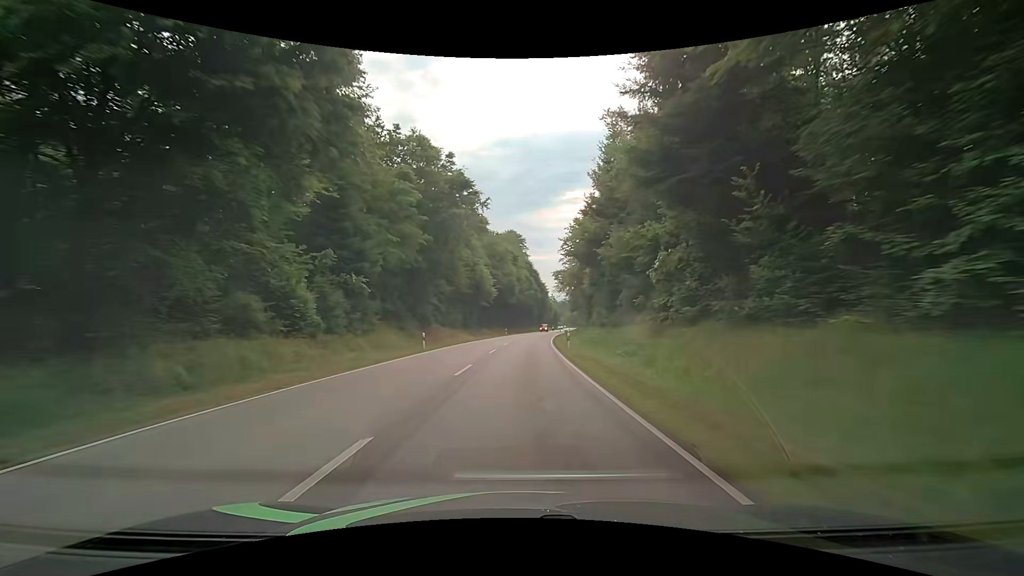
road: secondary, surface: asphalt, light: Day
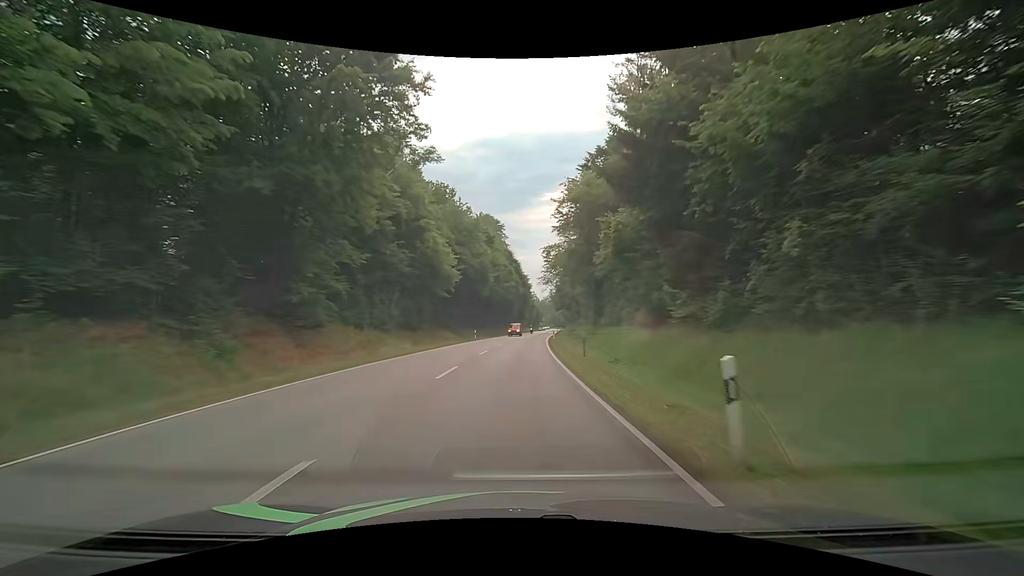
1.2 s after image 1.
(+0.7, +24.8) m; +3°
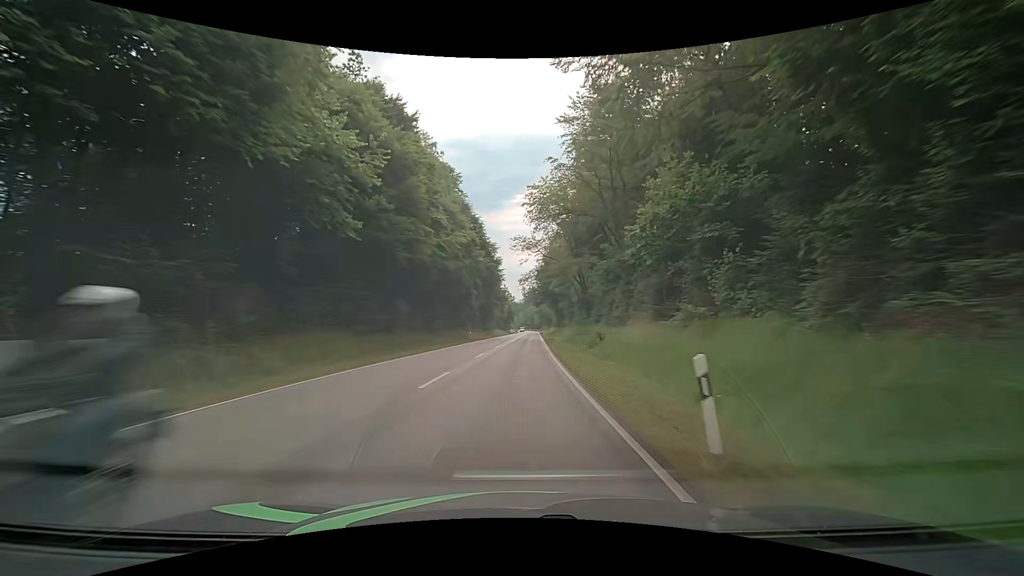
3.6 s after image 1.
(+1.2, +49.7) m; +4°
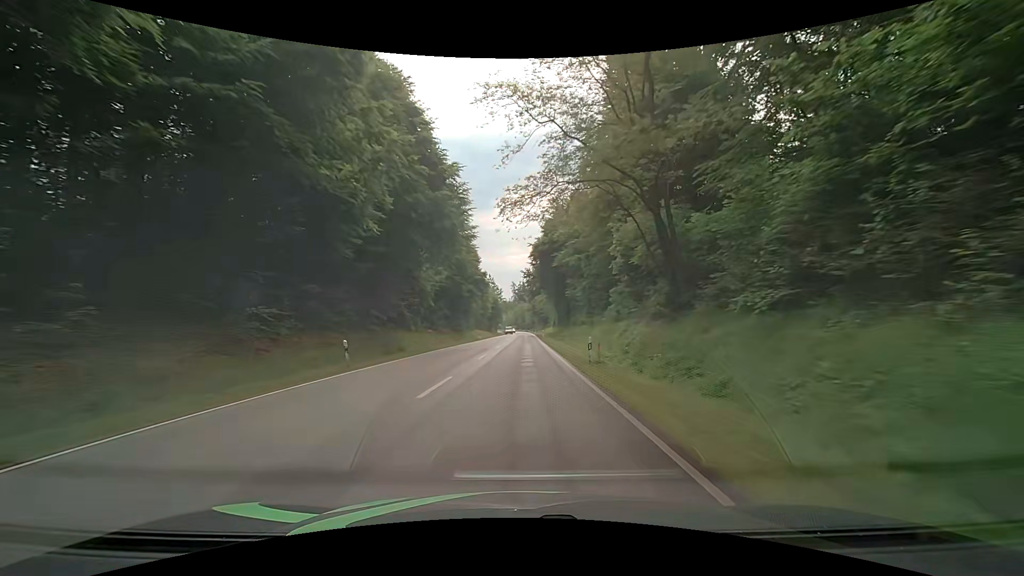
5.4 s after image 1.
(+0.1, +37.4) m; +1°
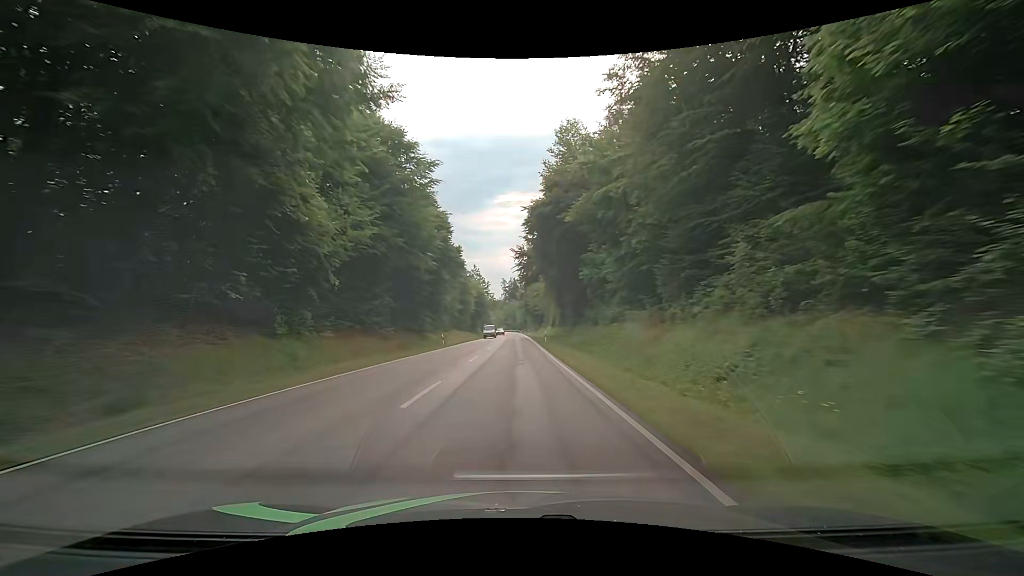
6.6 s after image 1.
(+0.1, +25.1) m; +1°
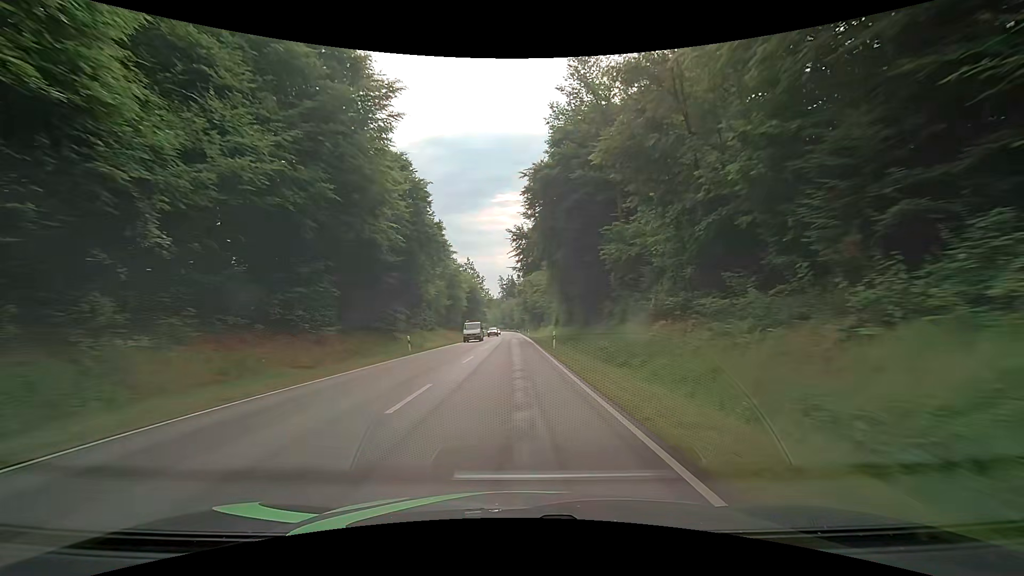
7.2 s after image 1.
(-0.1, +12.6) m; 0°
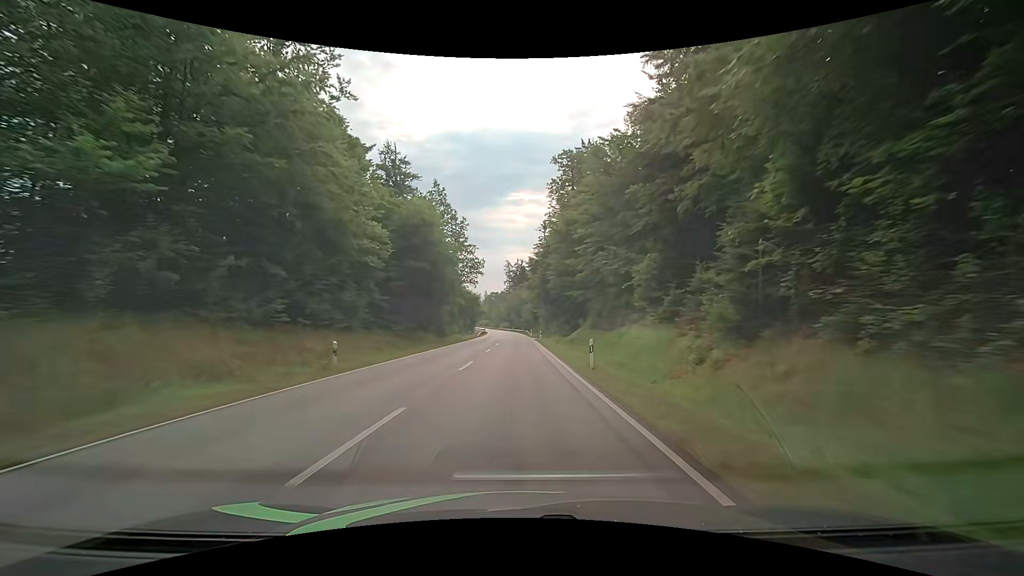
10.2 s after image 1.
(-0.4, +63.6) m; -1°
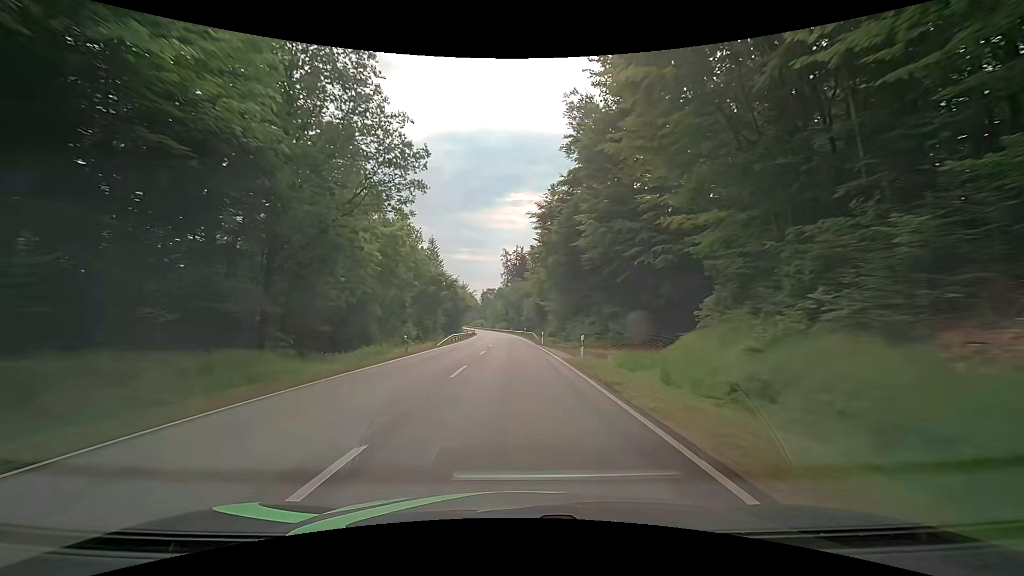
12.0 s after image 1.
(0.0, +38.7) m; 0°
(0, +10) (0, +20) (0, +30) (0, +40) (-1, +50) (-1, +60) (-1, +70) (-2, +80) (-3, +90) (-3, +100) m
